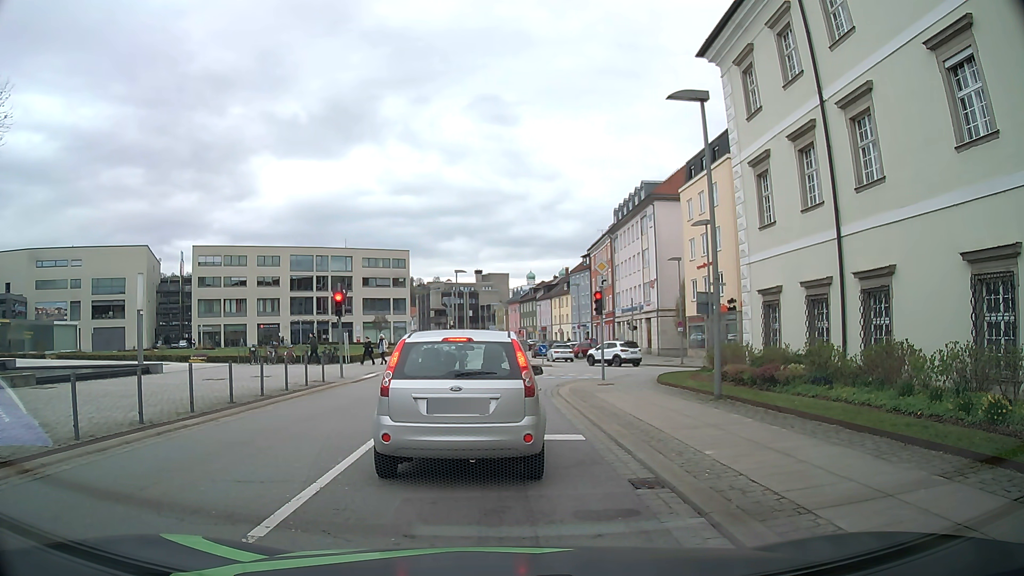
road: tertiary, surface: asphalt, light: Day
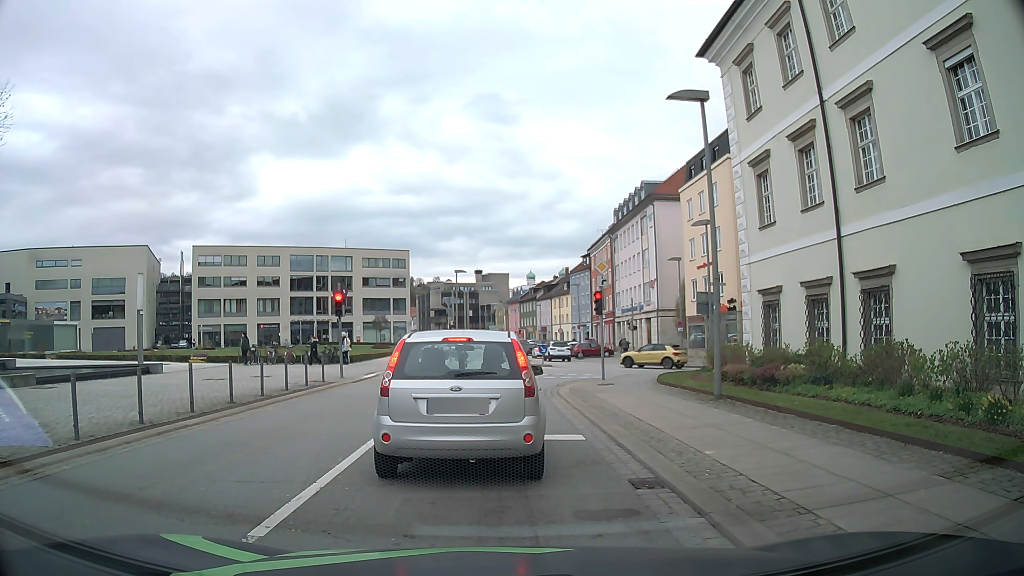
(0.0, 0.0) m; 0°
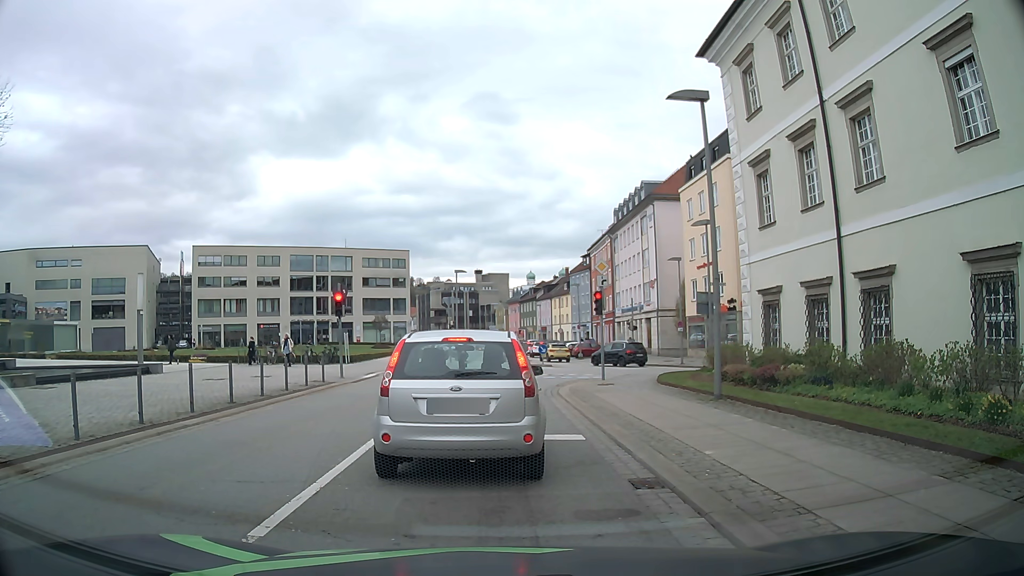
(0.0, 0.0) m; 0°
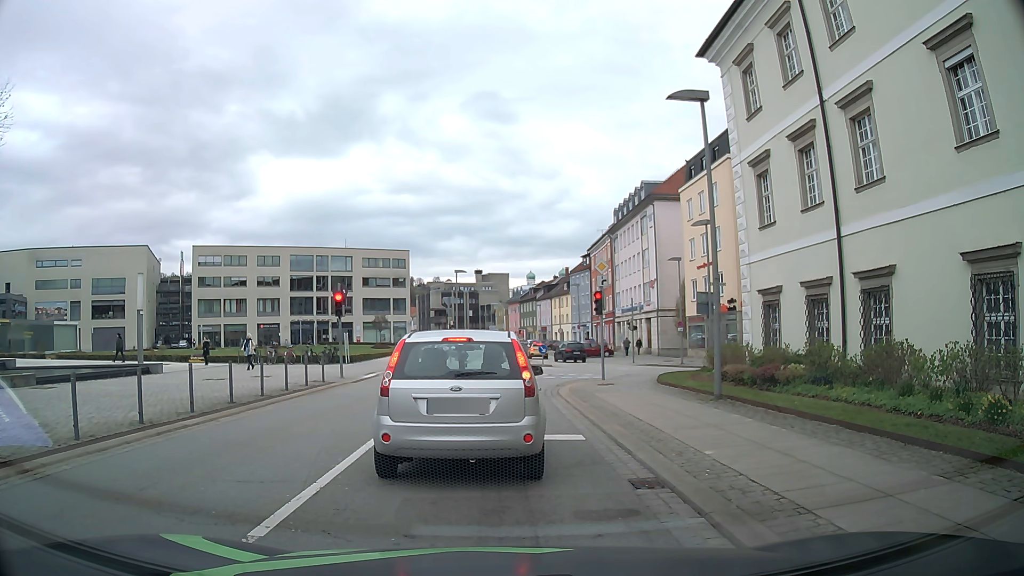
(0.0, 0.0) m; 0°
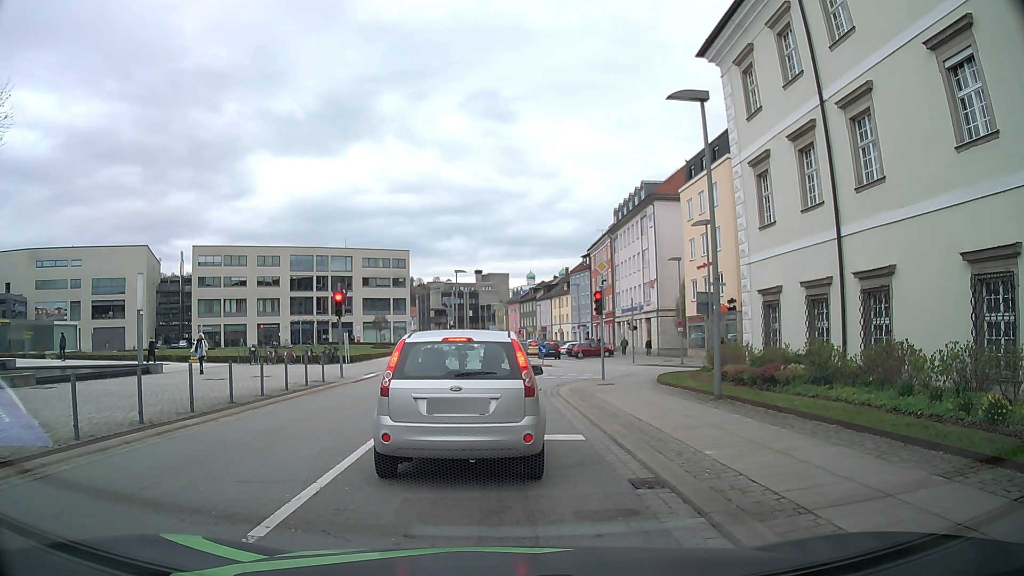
(0.0, 0.0) m; 0°
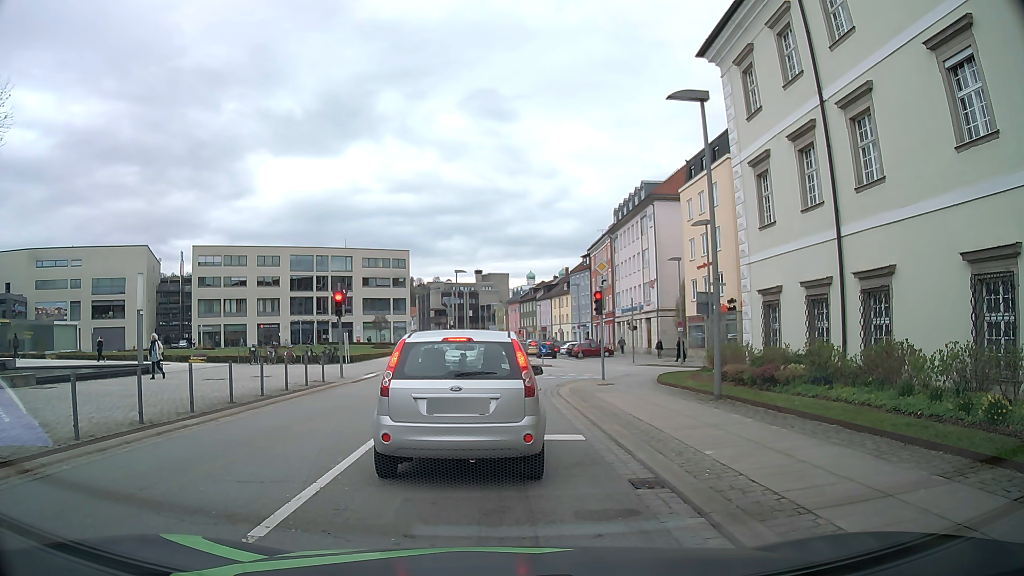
(0.0, 0.0) m; 0°
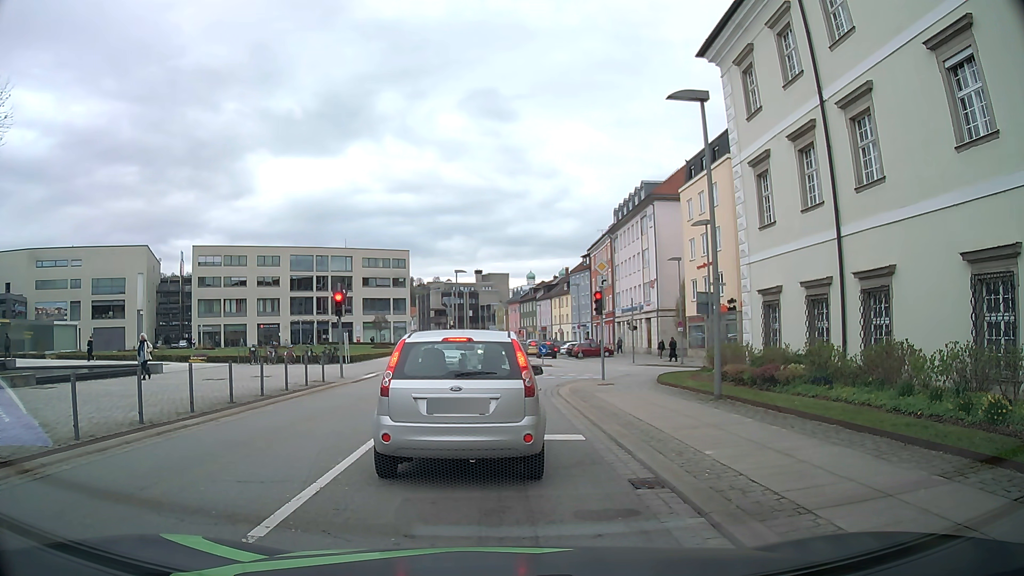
(0.0, 0.0) m; 0°
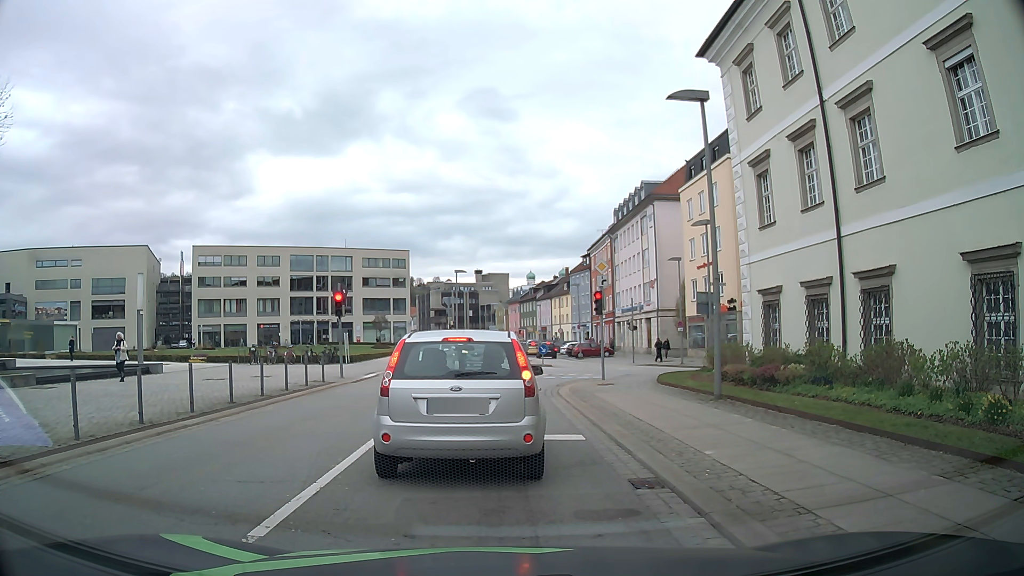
(0.0, 0.0) m; 0°
